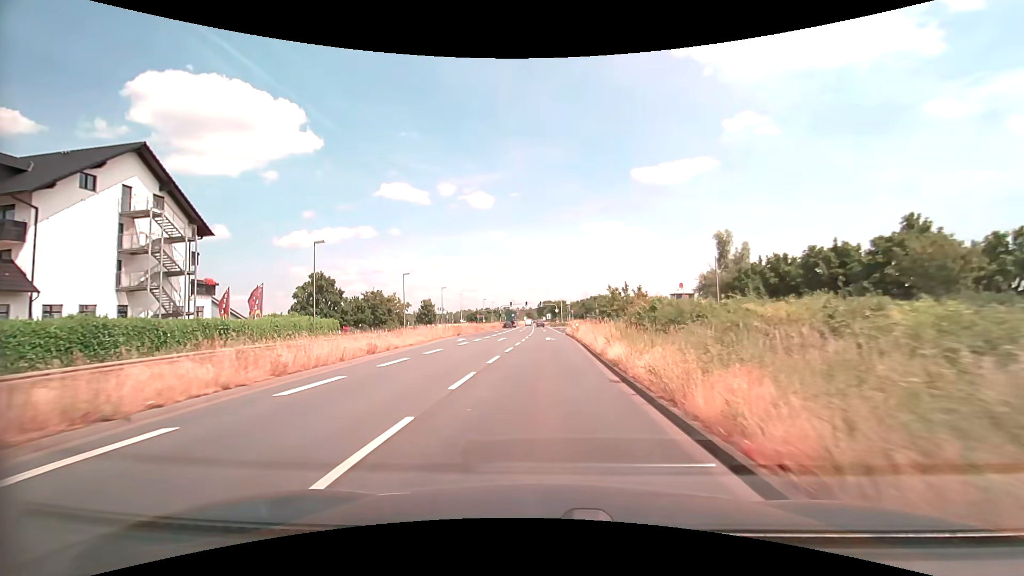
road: primary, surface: asphalt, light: Day
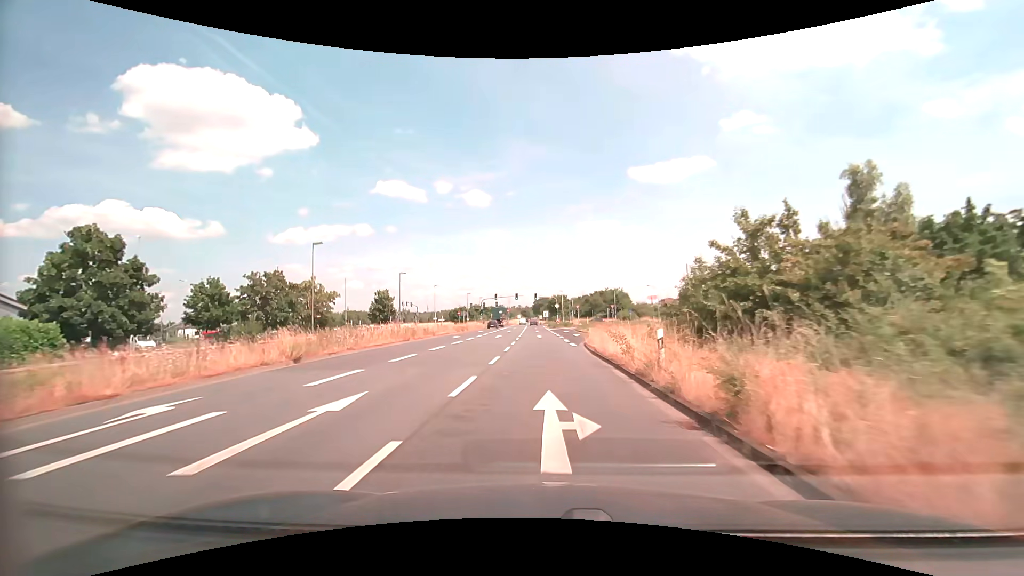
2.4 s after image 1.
(+0.3, +31.4) m; +1°
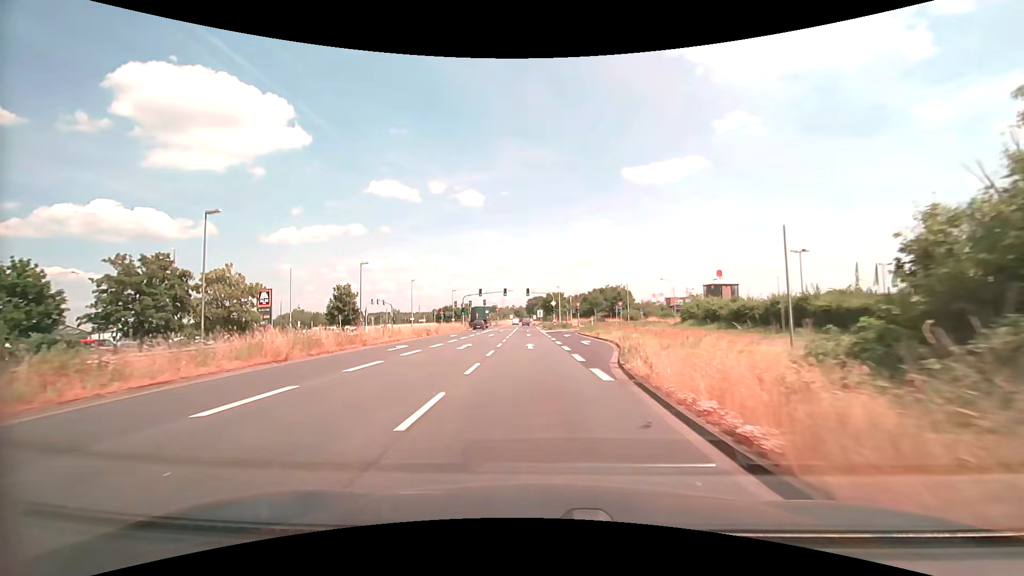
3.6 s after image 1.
(0.0, +15.5) m; +1°
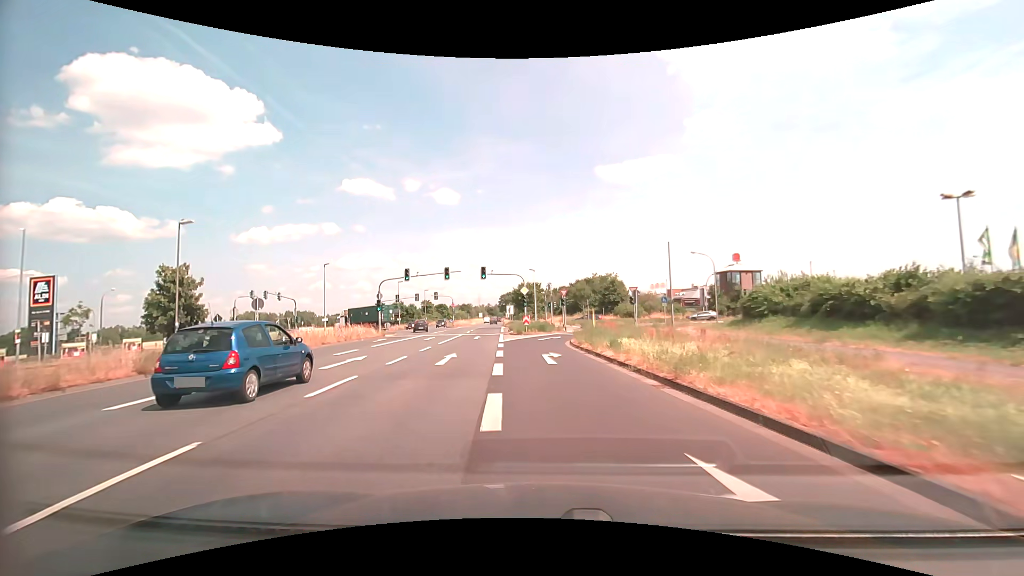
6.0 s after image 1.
(+1.1, +29.3) m; +3°
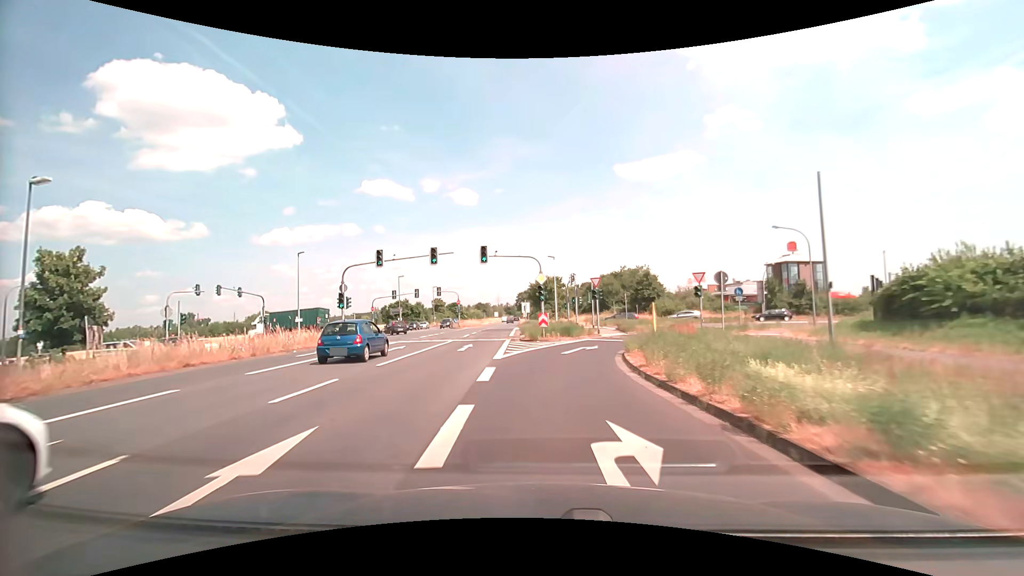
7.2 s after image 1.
(-0.3, +13.3) m; -2°
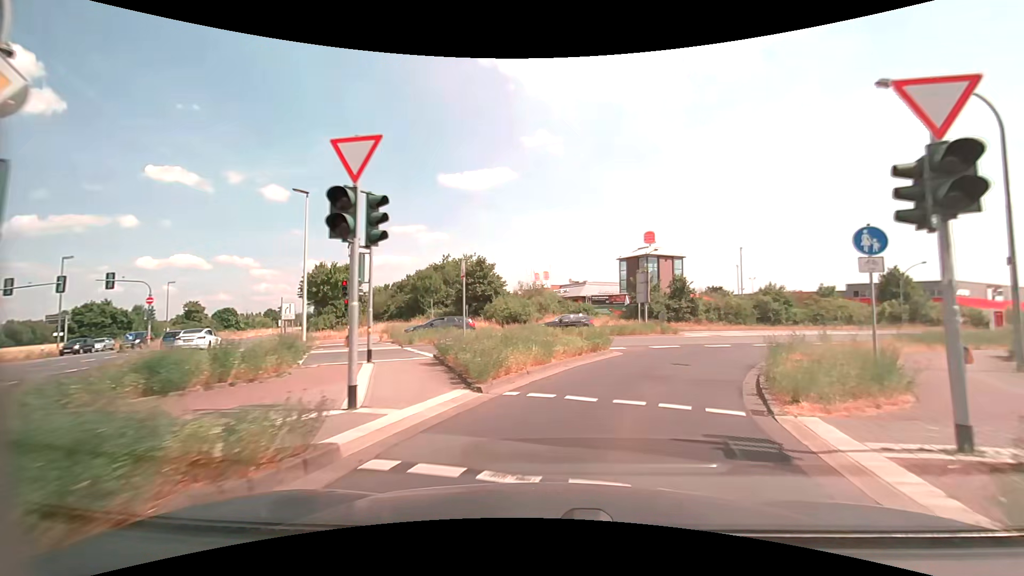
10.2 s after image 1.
(+3.0, +28.0) m; +20°
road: tertiary_link
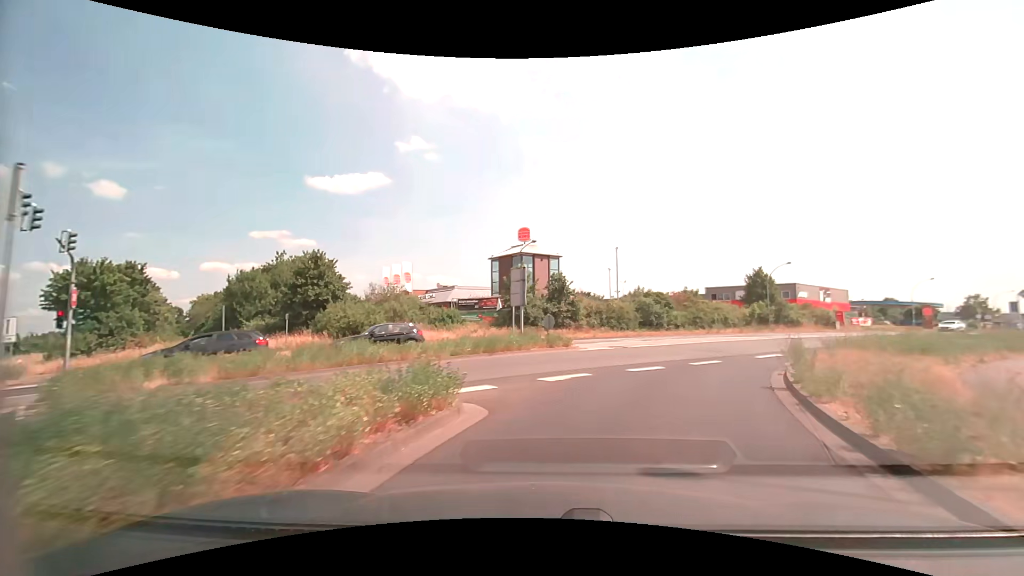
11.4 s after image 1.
(+1.2, +10.2) m; +14°
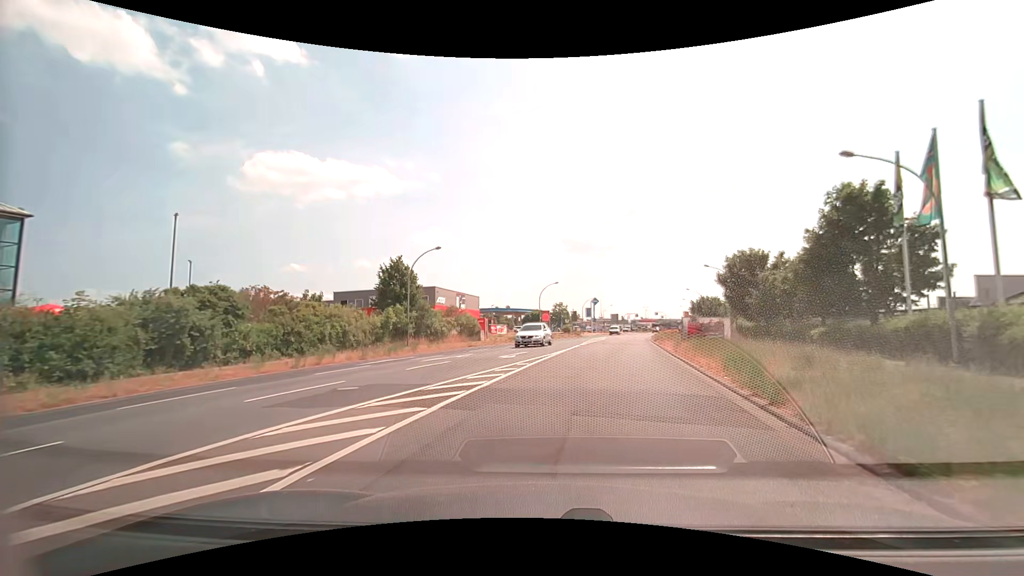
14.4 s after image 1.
(+8.3, +23.5) m; +39°
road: tertiary
(+1, +10) (+2, +20) (+4, +30) (+6, +40) (+8, +49) (+10, +59) (+12, +69) (+14, +79) (+17, +88) (+19, +98) m
